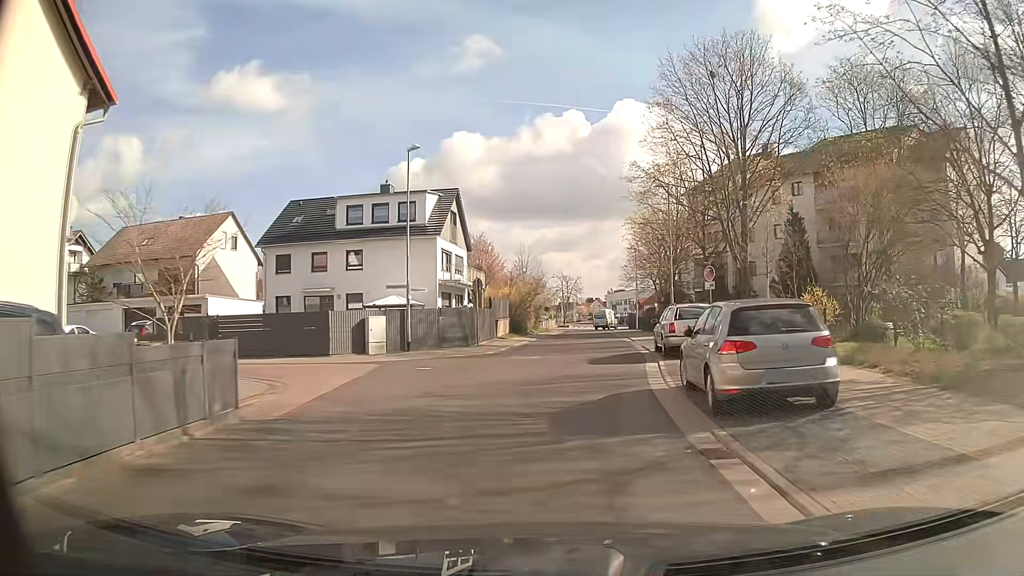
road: residential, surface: asphalt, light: Day
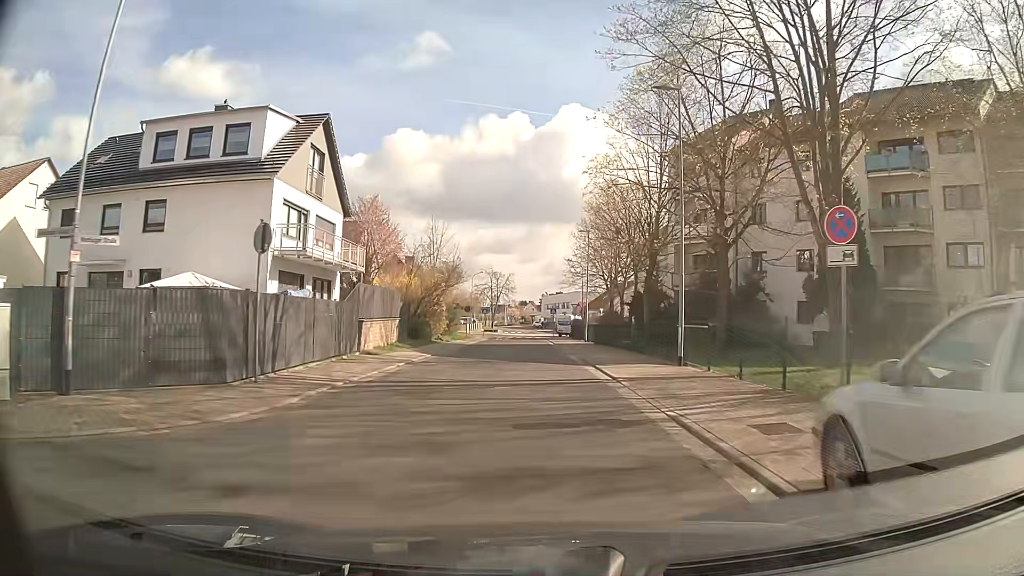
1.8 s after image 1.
(+1.3, +17.5) m; +7°
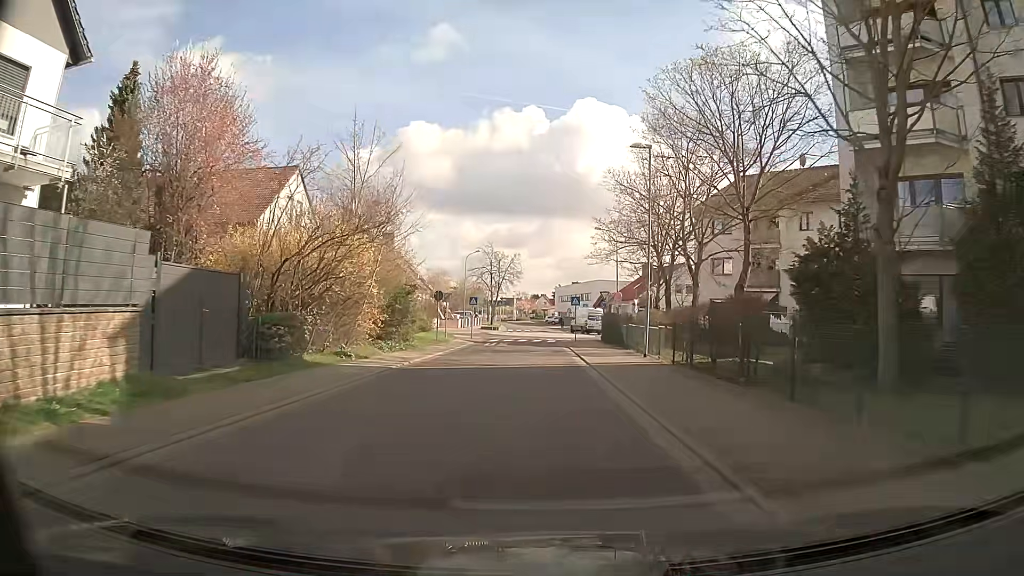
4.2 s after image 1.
(-0.3, +23.4) m; -2°
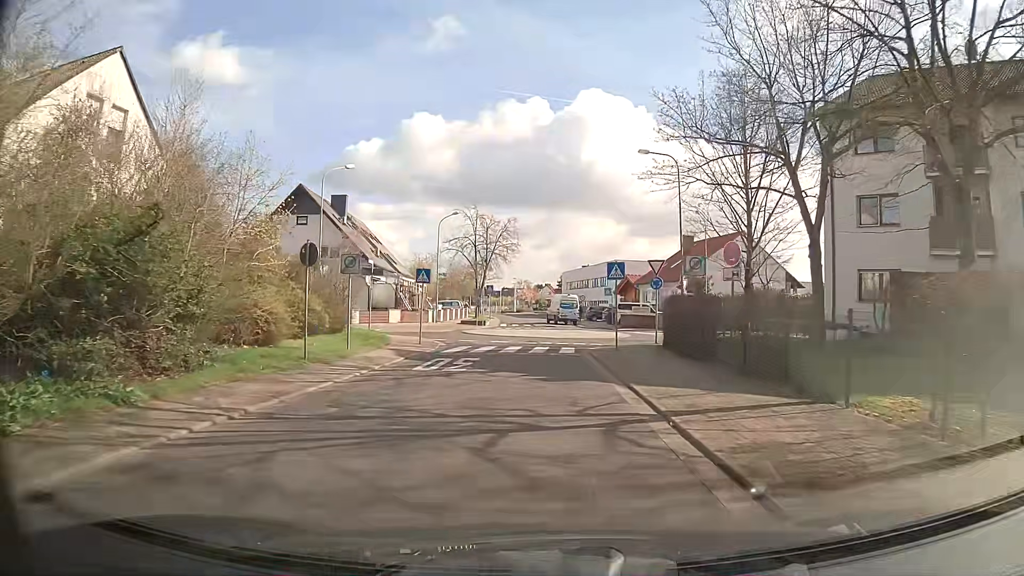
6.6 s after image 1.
(+0.1, +22.2) m; 0°
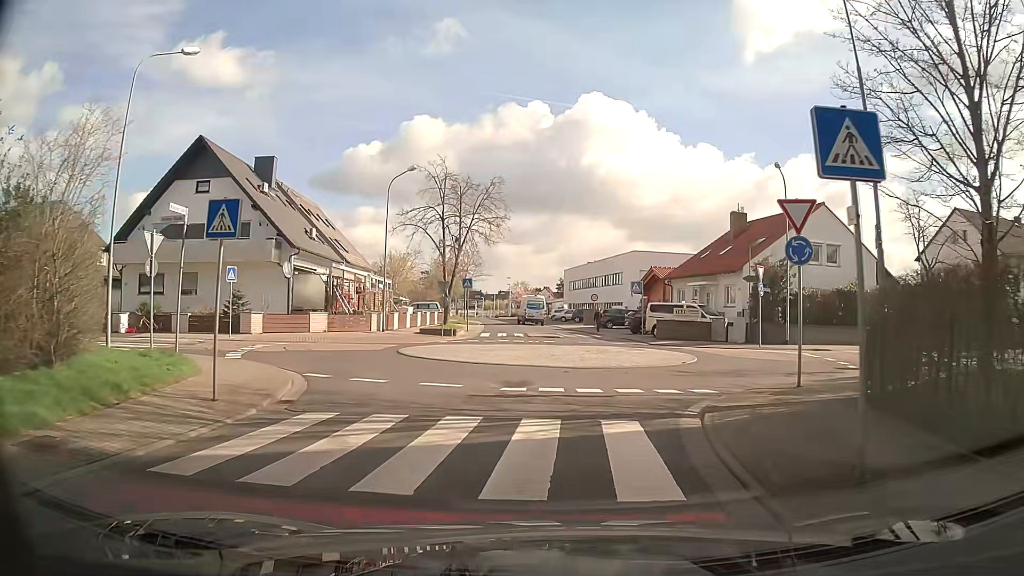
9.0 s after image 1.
(+0.1, +17.3) m; +1°
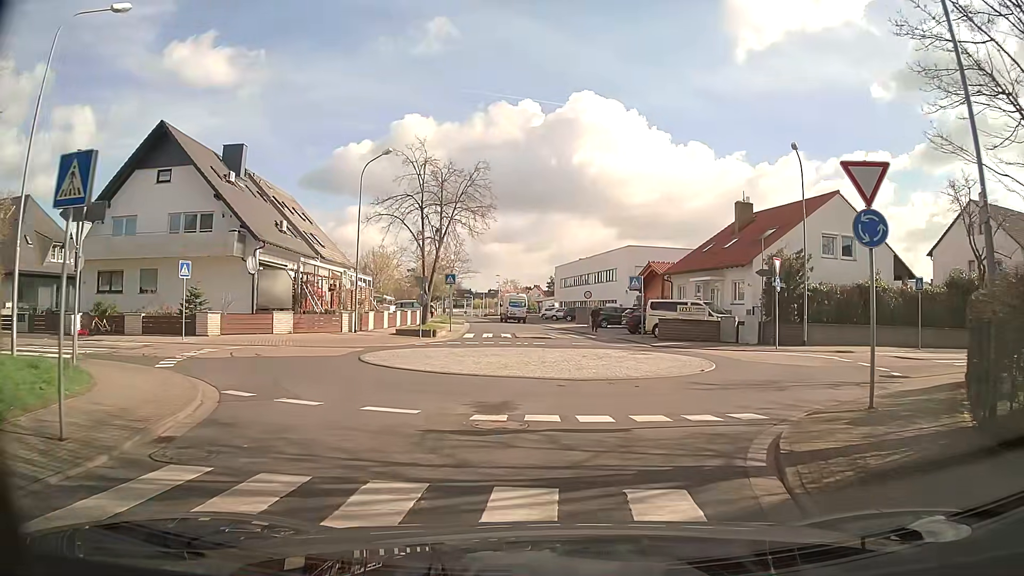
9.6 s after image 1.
(0.0, +3.5) m; 0°
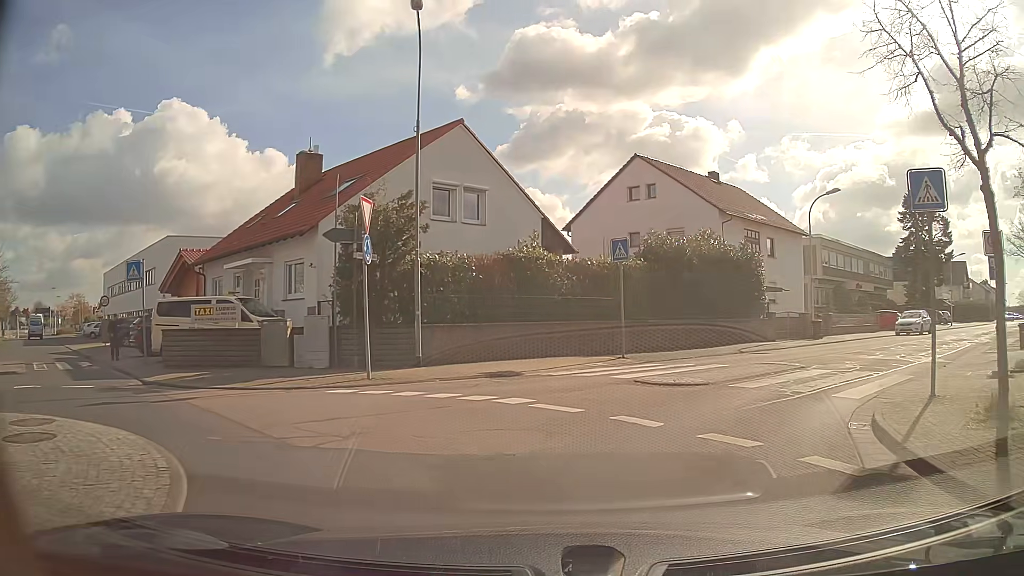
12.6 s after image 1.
(+3.2, +13.7) m; +36°
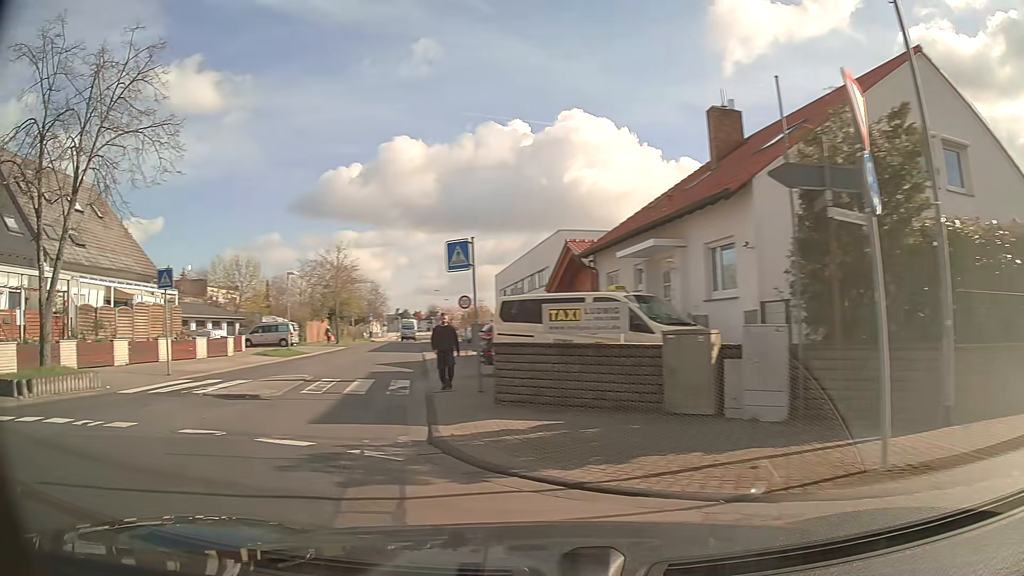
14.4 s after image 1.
(-1.4, +7.8) m; -34°
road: unclassified
